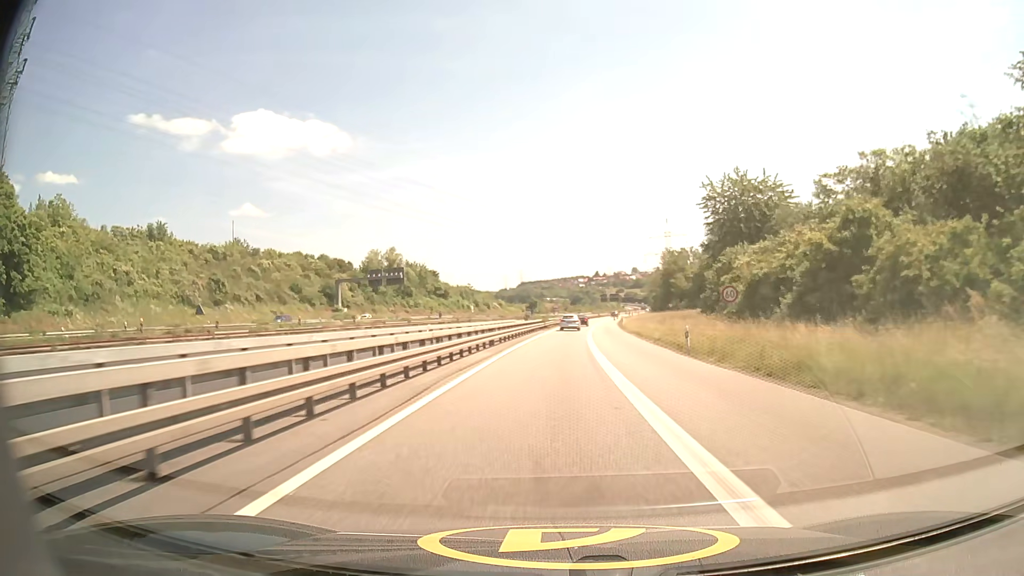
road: motorway_link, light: Day
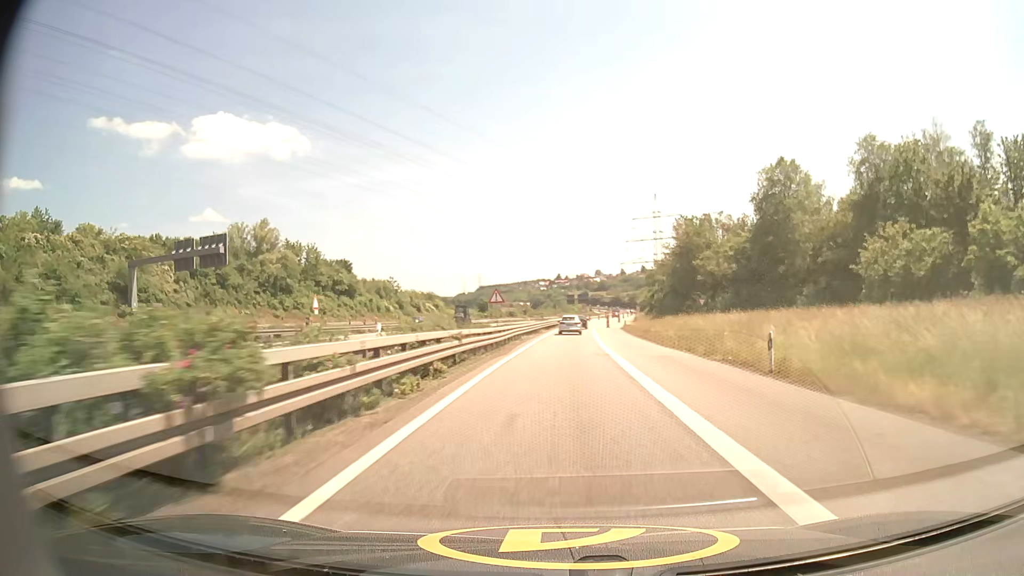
(+1.5, +59.1) m; +3°
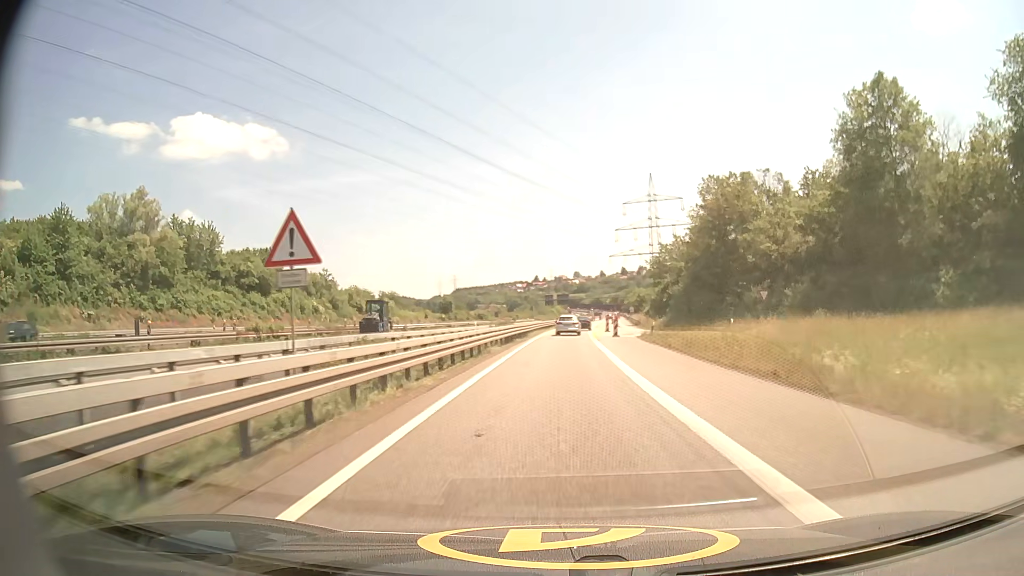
(+0.5, +32.5) m; +2°
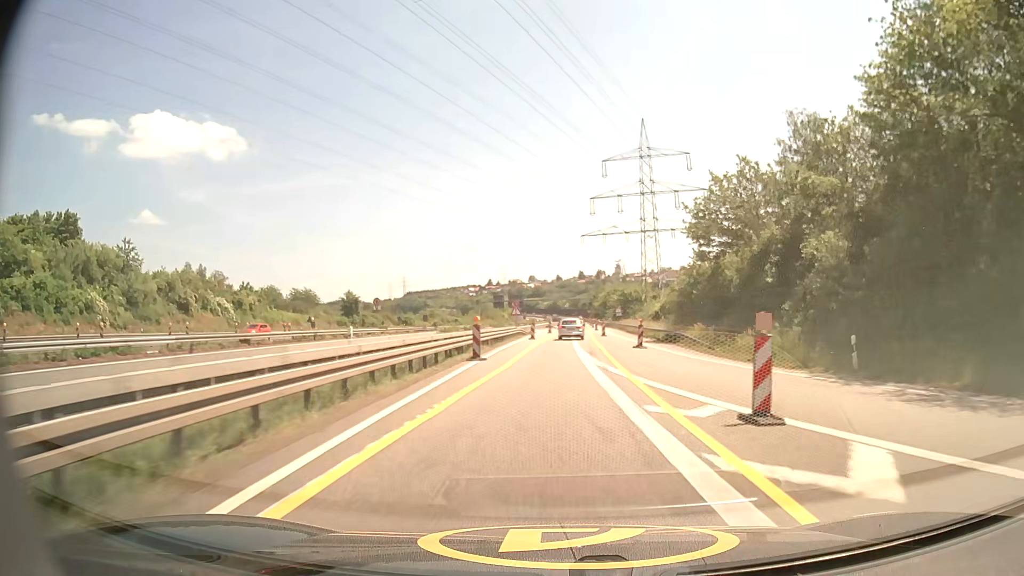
(+1.2, +52.5) m; +4°
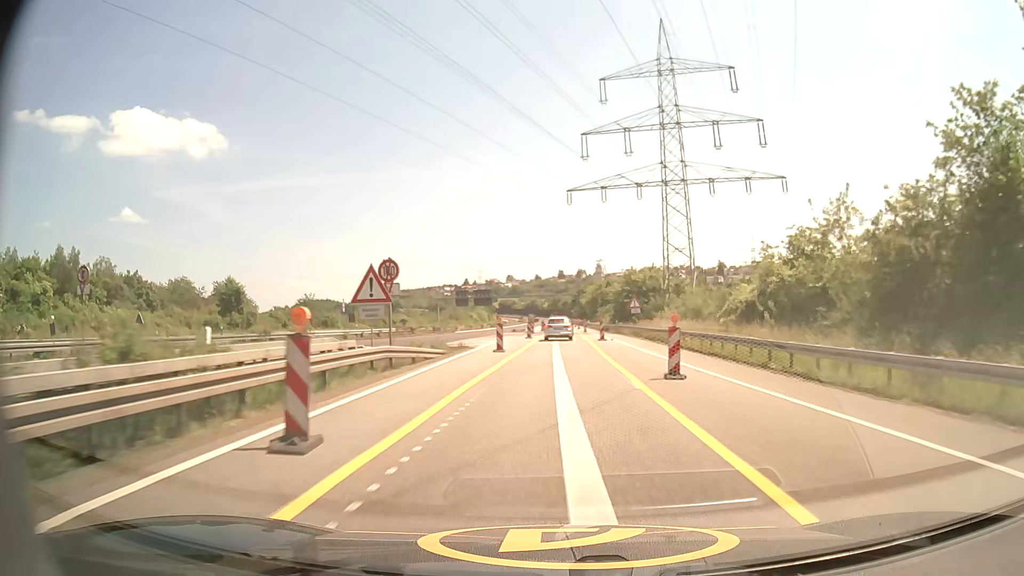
(+1.0, +42.2) m; +2°
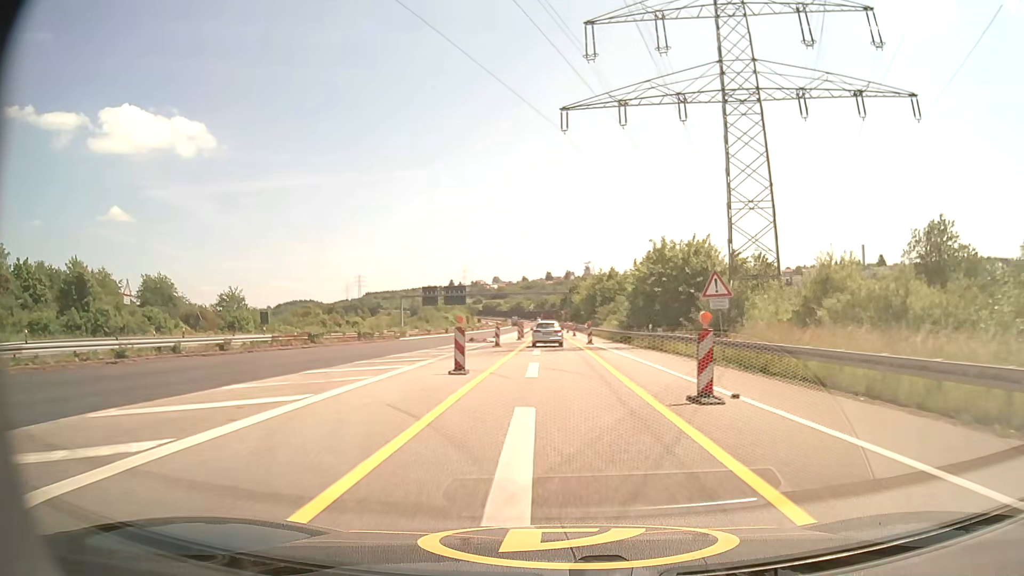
(+0.5, +31.1) m; +2°
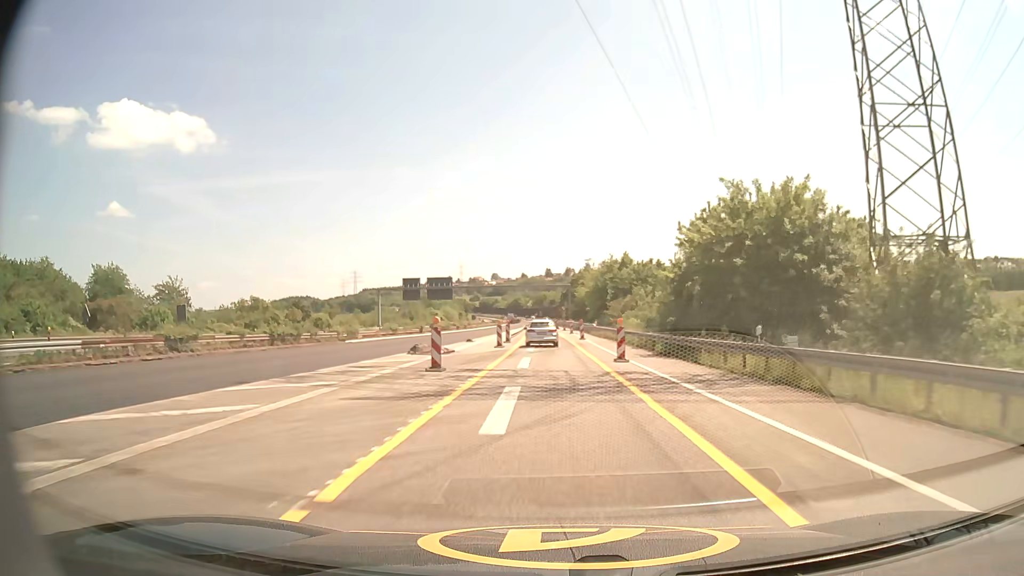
(0.0, +20.3) m; 0°
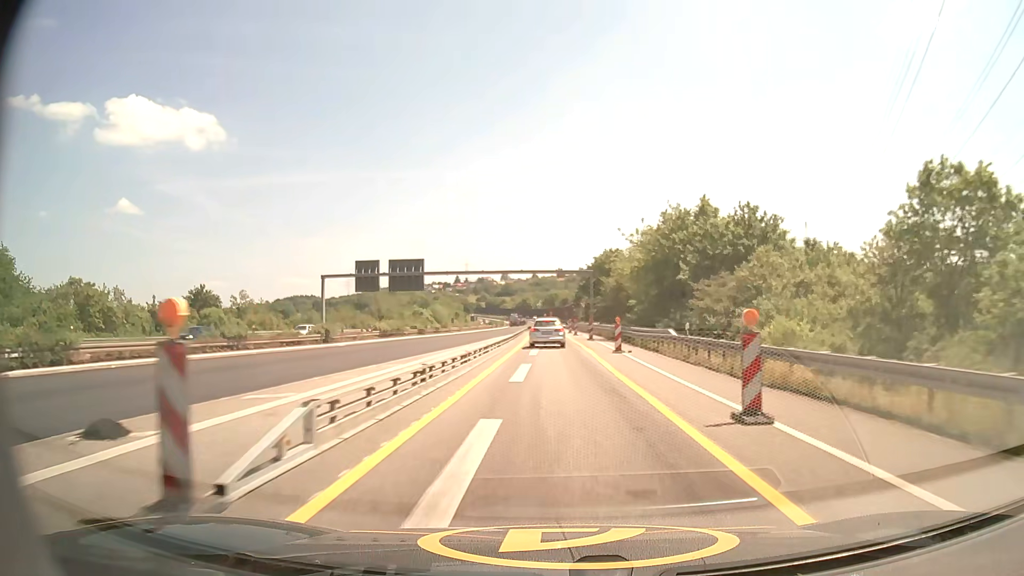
(-0.3, +40.7) m; -1°
(0, +10) (0, +20) (0, +30) (0, +40) (0, +50) (0, +60) (0, +70) (0, +80) (0, +90) (0, +100) m
